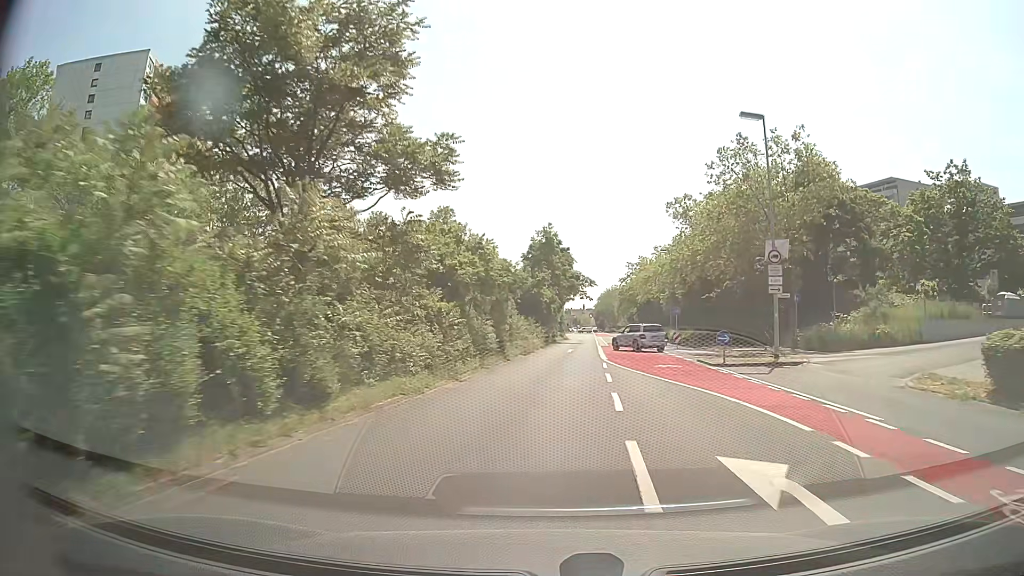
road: secondary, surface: asphalt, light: Day
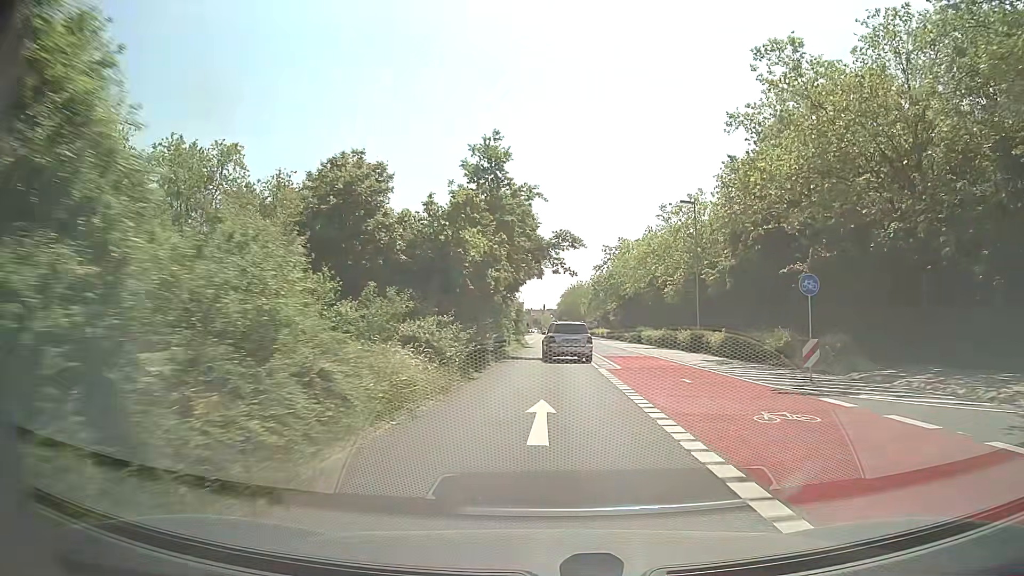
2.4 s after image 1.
(+0.9, +30.1) m; +3°
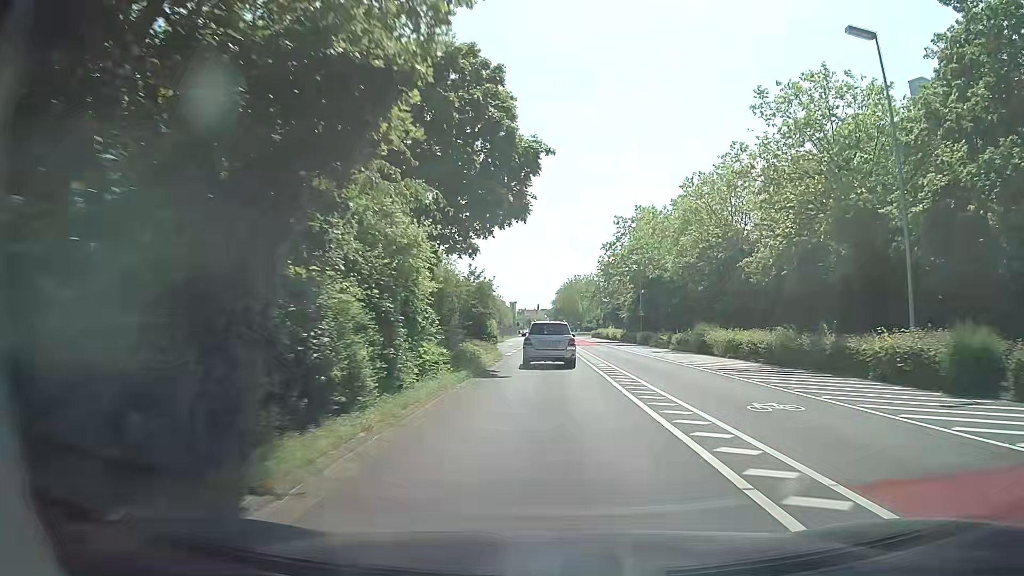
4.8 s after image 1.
(+0.5, +29.1) m; +2°
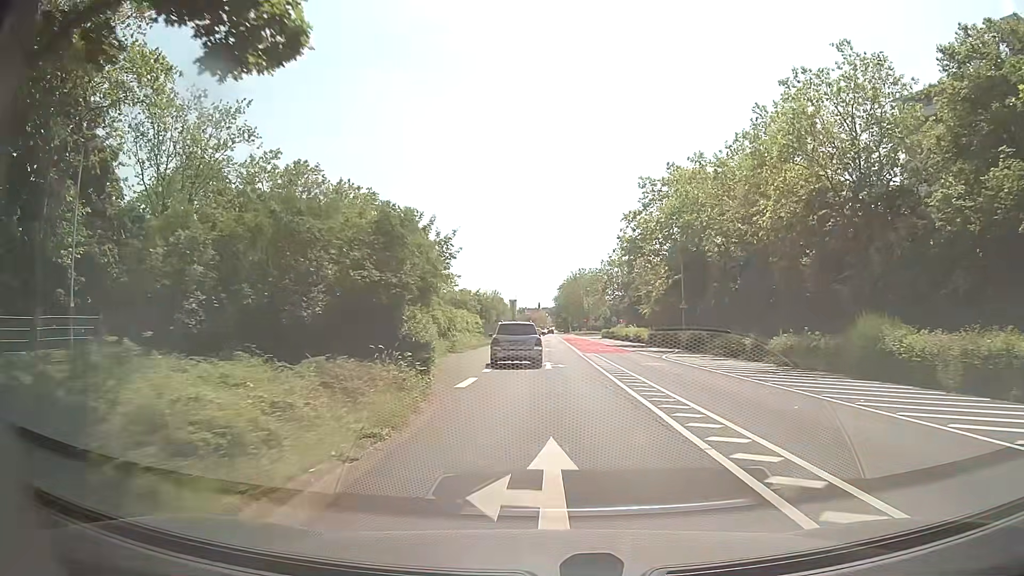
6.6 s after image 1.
(-0.3, +21.1) m; 0°
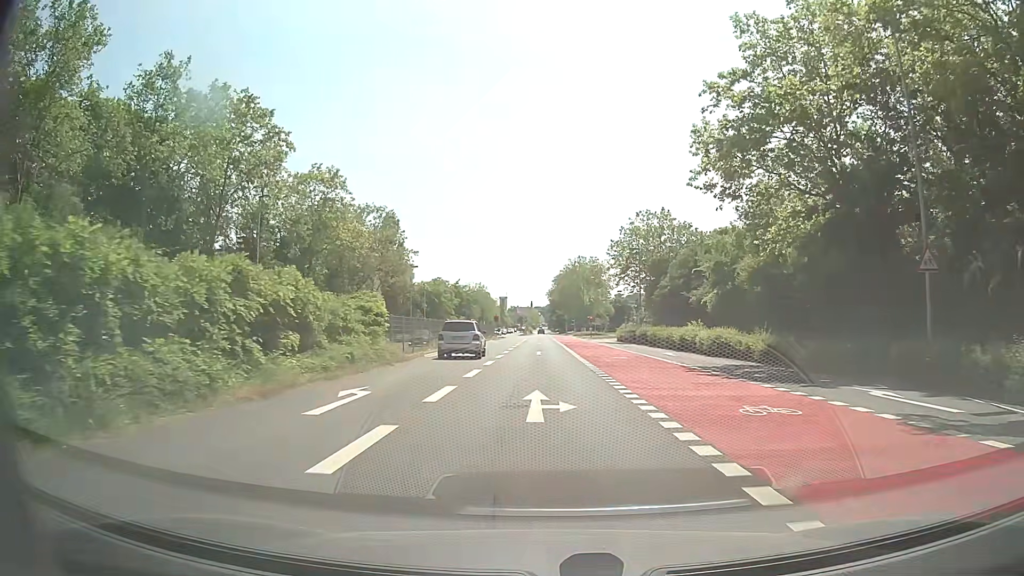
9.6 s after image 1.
(0.0, +34.1) m; 0°
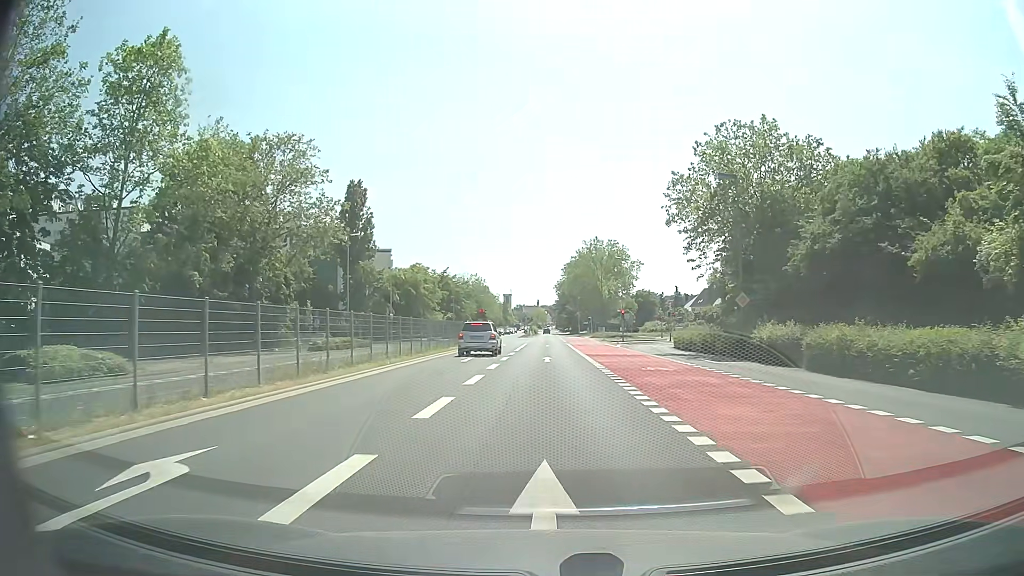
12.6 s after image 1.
(-0.1, +32.7) m; -1°
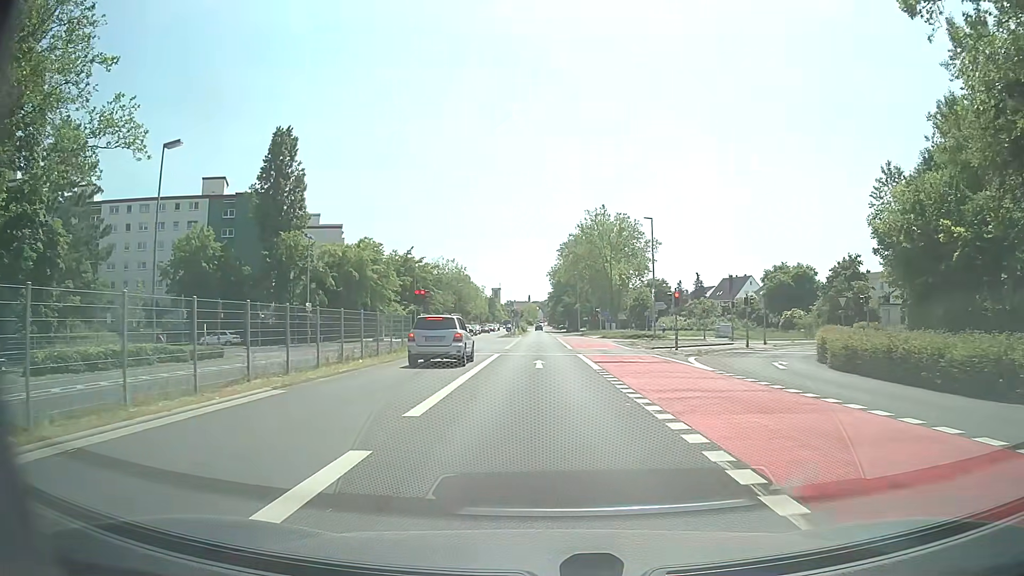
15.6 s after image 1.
(+0.1, +30.3) m; +1°
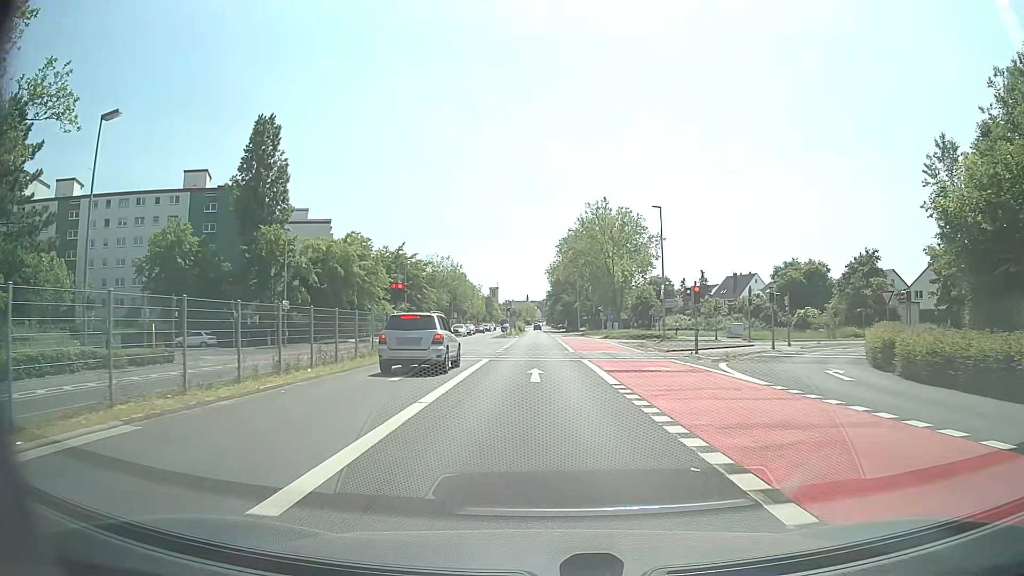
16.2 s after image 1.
(0.0, +5.3) m; 0°
(0, +10) (0, +20) (0, +30) (0, +40) (0, +50) (0, +60) (0, +70) (0, +80) (0, +90) (-1, +100) m
